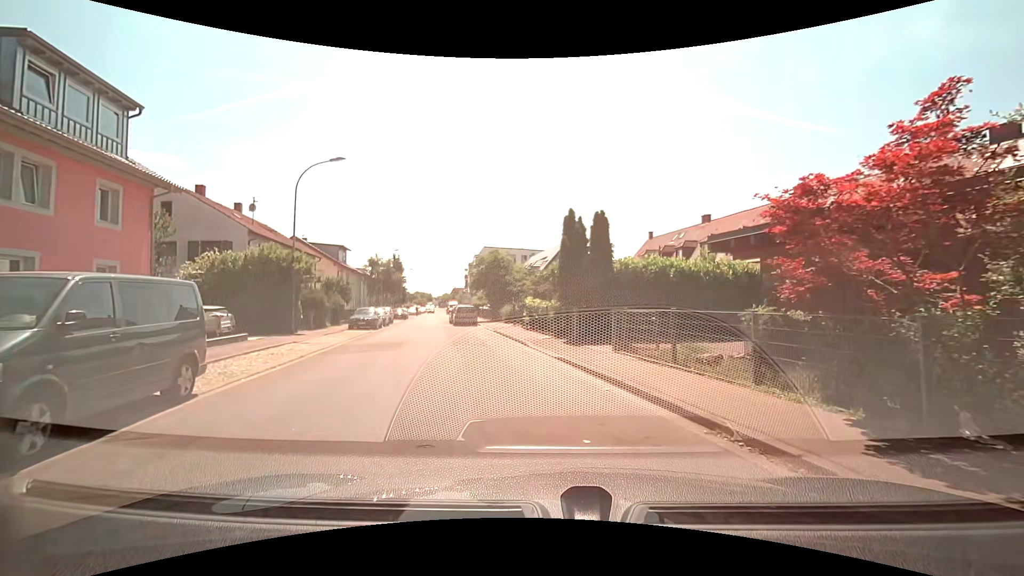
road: residential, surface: asphalt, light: Day
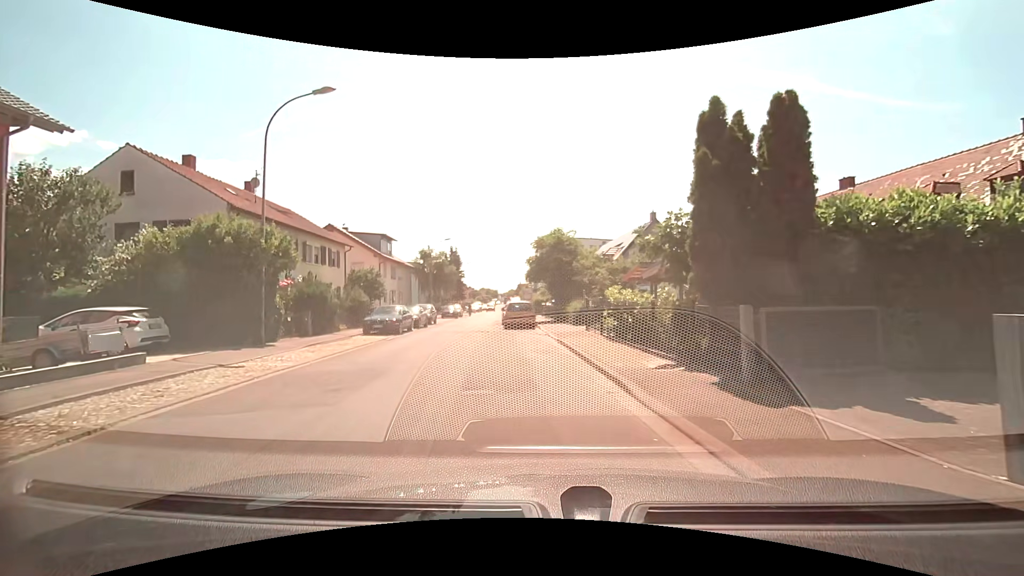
(-0.6, +9.2) m; -8°
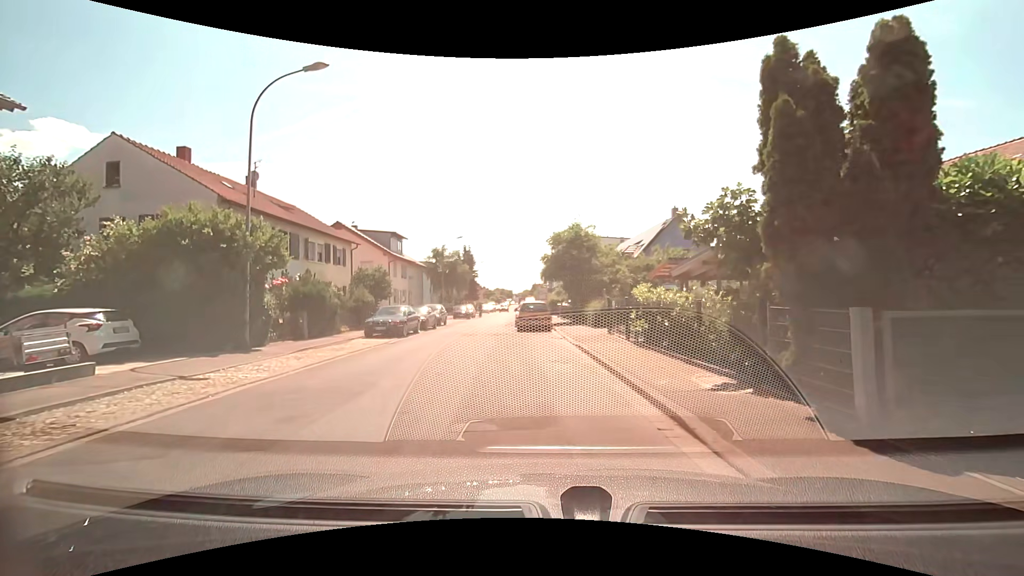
(0.0, +2.0) m; -4°
